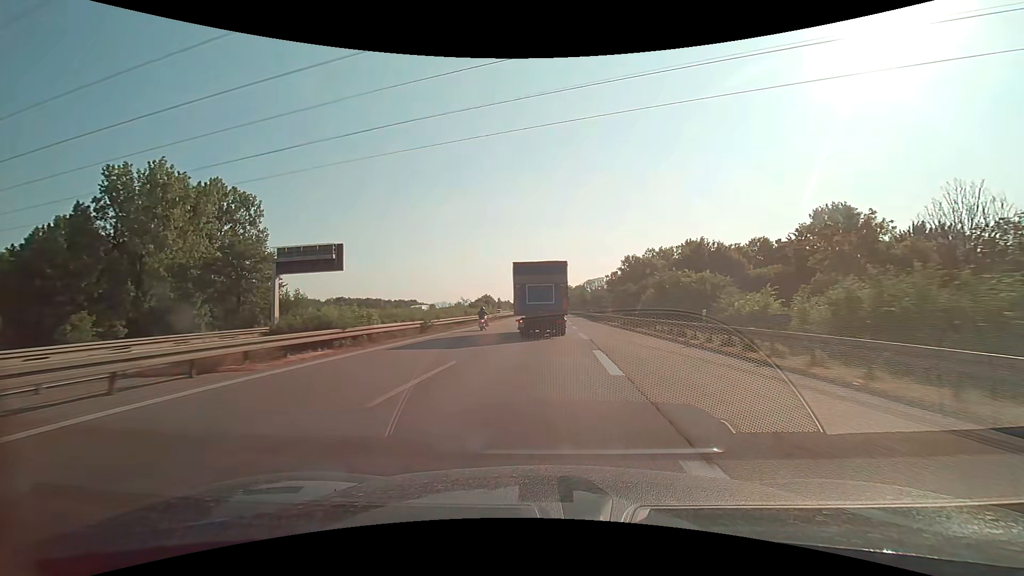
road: motorway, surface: asphalt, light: Day
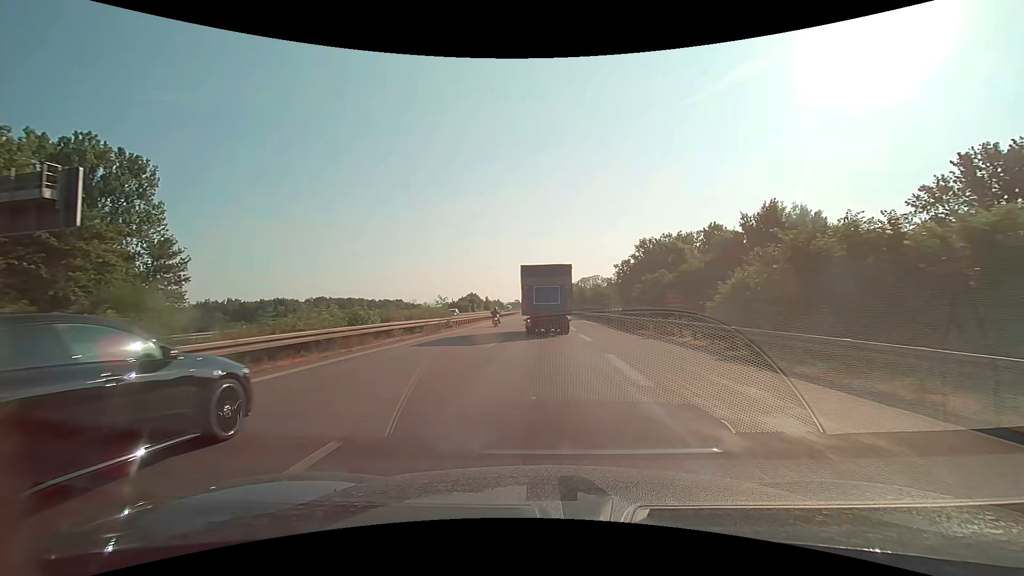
(+0.2, +25.5) m; +1°
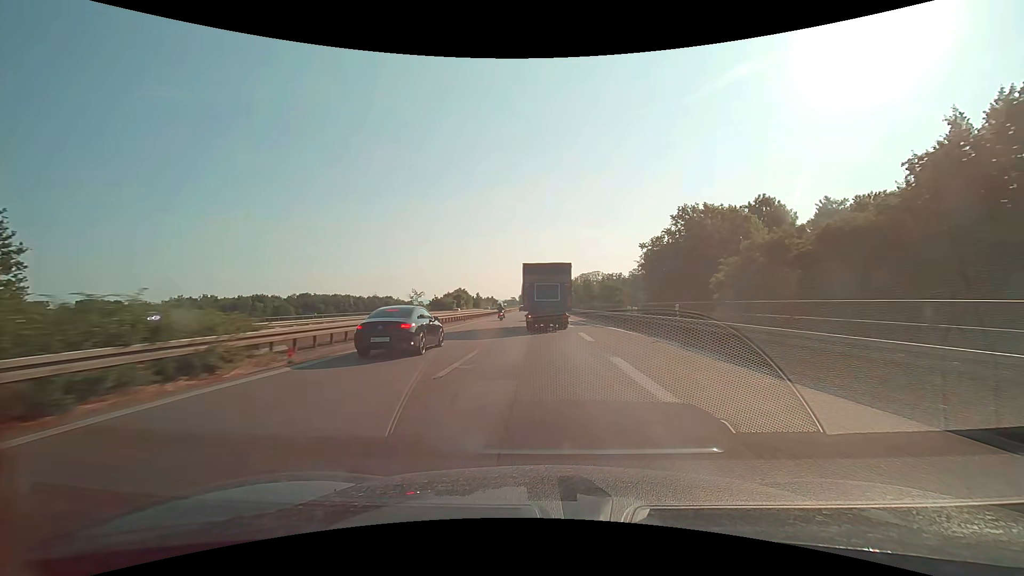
(+0.1, +25.7) m; 0°
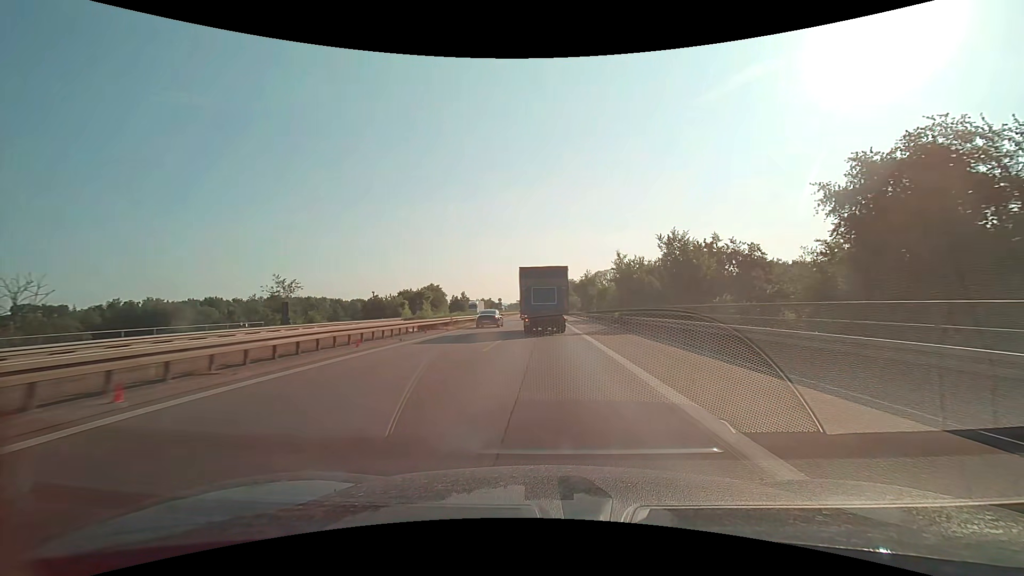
(-0.5, +65.9) m; -1°
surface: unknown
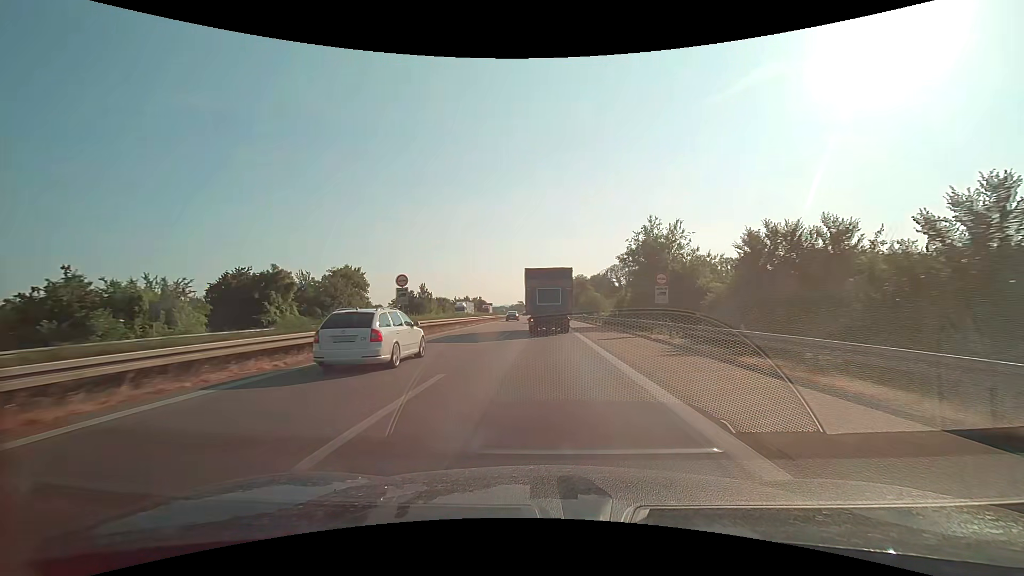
(+0.1, +65.1) m; 0°
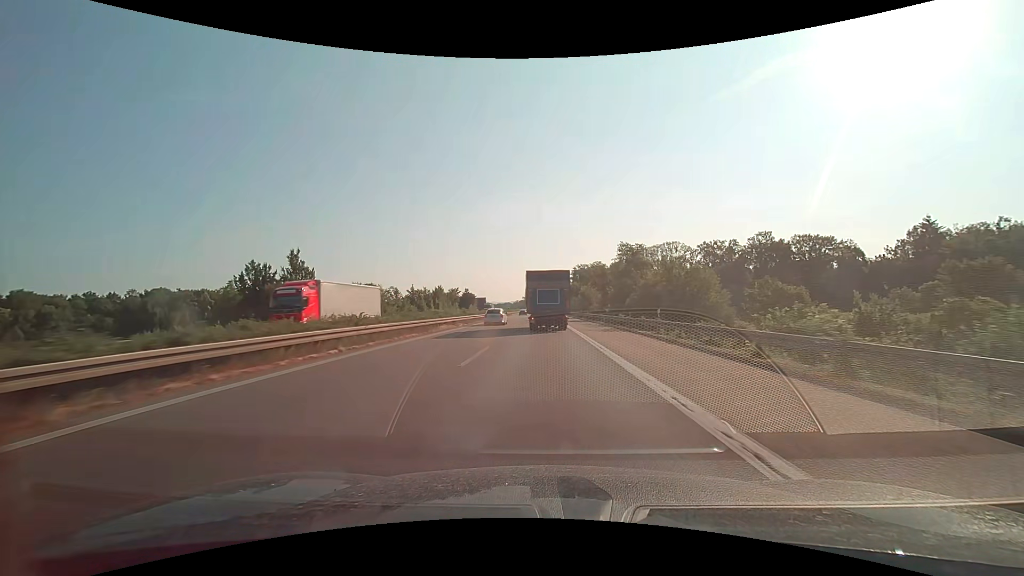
(-0.5, +64.7) m; -1°
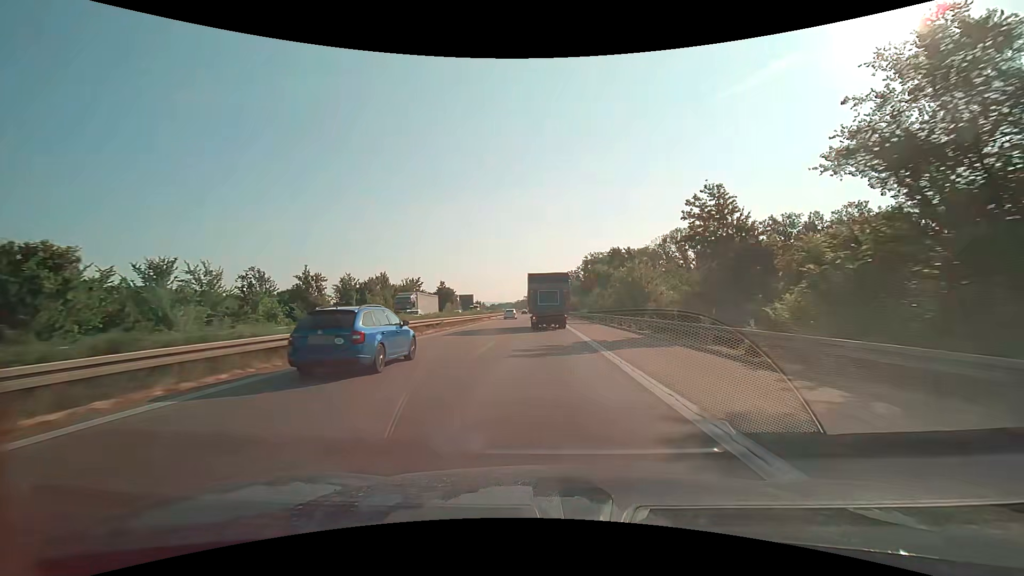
(-0.3, +51.8) m; 0°
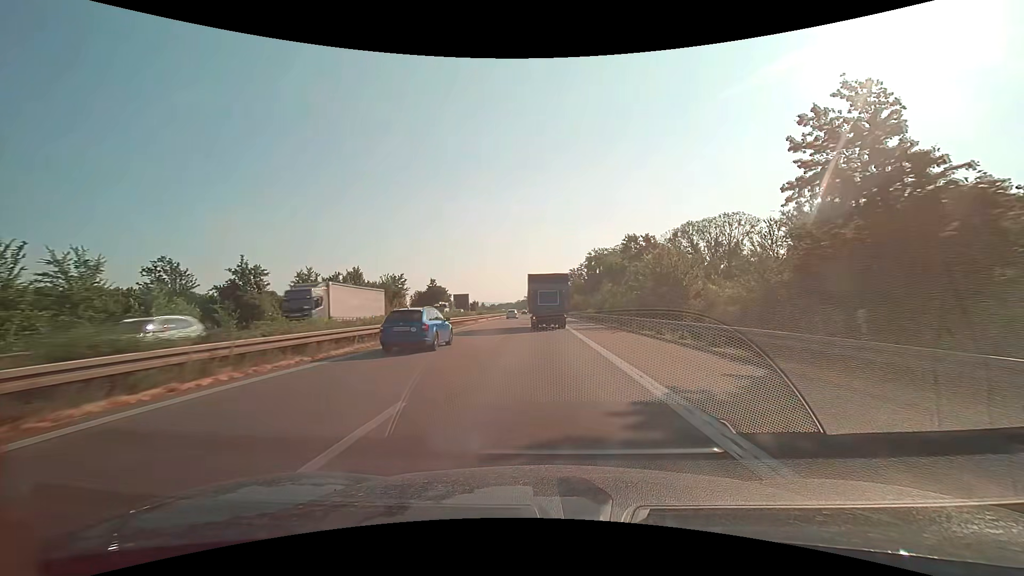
(0.0, +13.1) m; 0°
(0, +10) (0, +20) (0, +30) (0, +40) (0, +50) (0, +60) (0, +70) (0, +80) (-1, +90) (-1, +100) m
